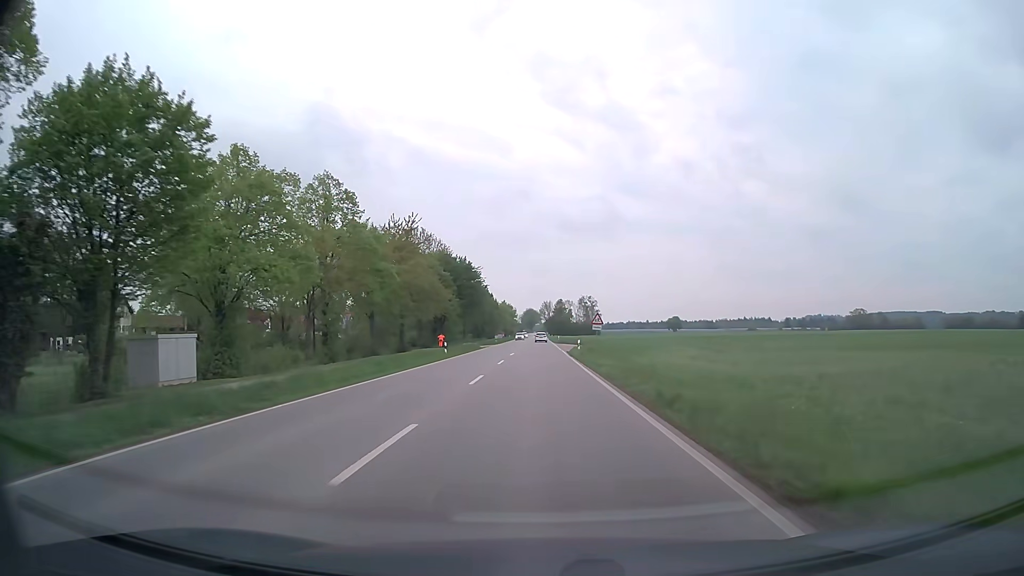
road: secondary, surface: asphalt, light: Day
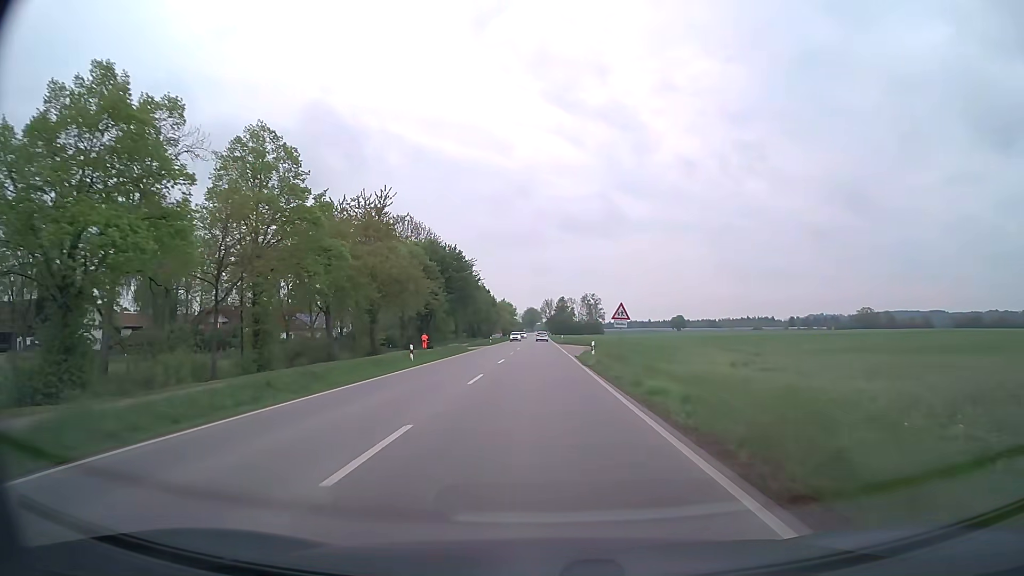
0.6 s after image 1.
(0.0, +12.1) m; 0°
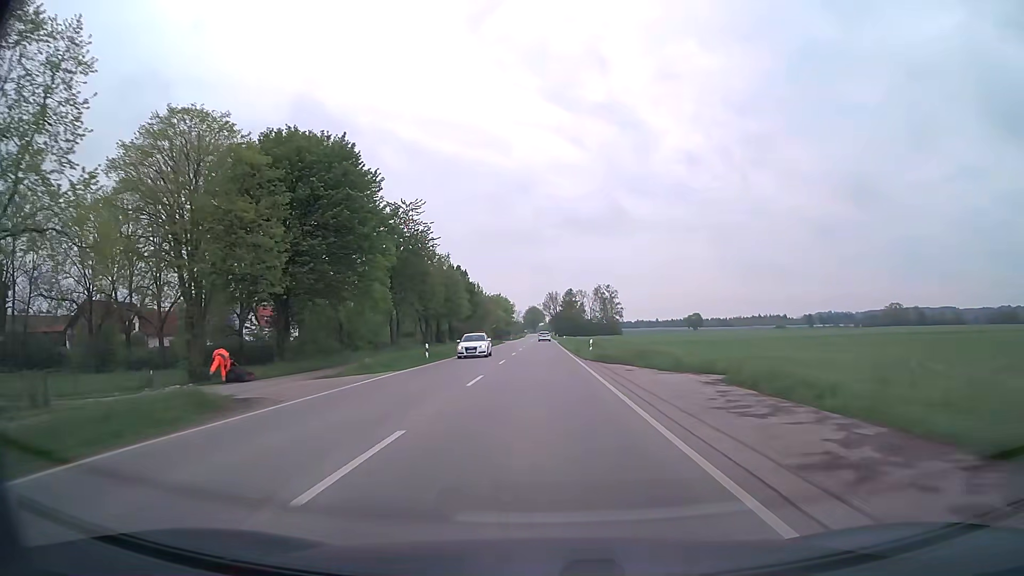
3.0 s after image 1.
(-0.1, +48.8) m; 0°
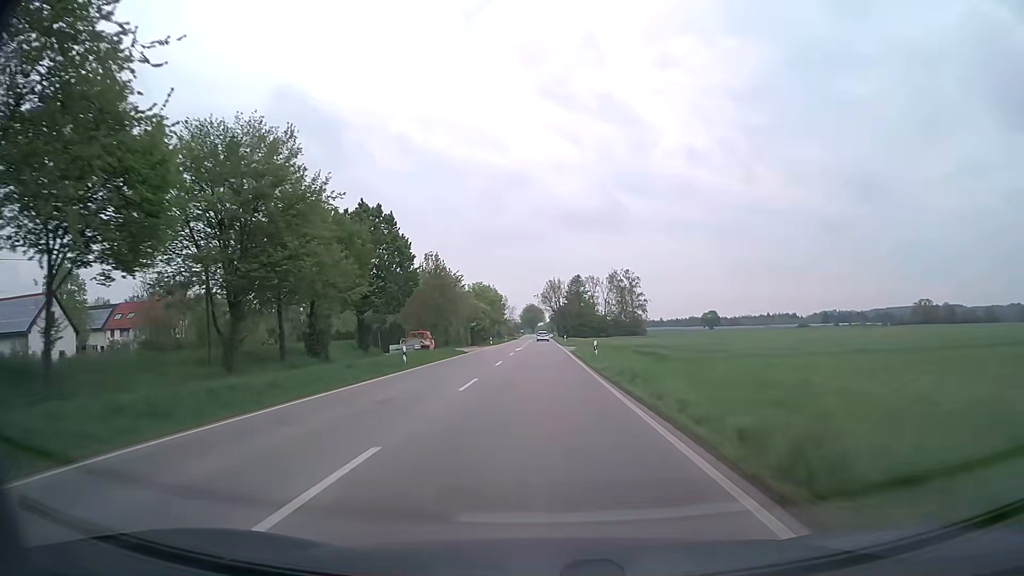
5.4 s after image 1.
(0.0, +49.5) m; 0°
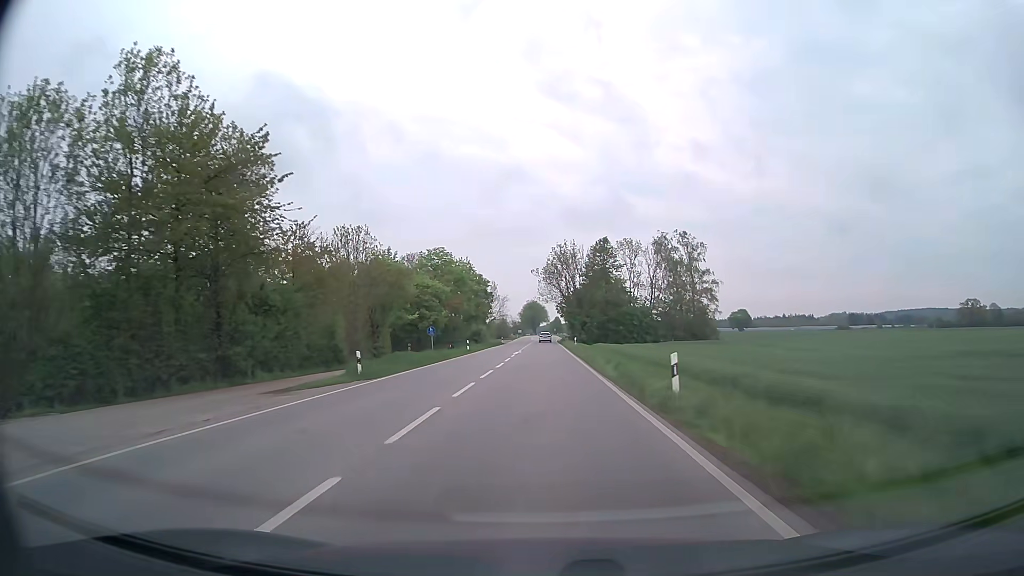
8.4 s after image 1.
(-0.1, +62.0) m; 0°
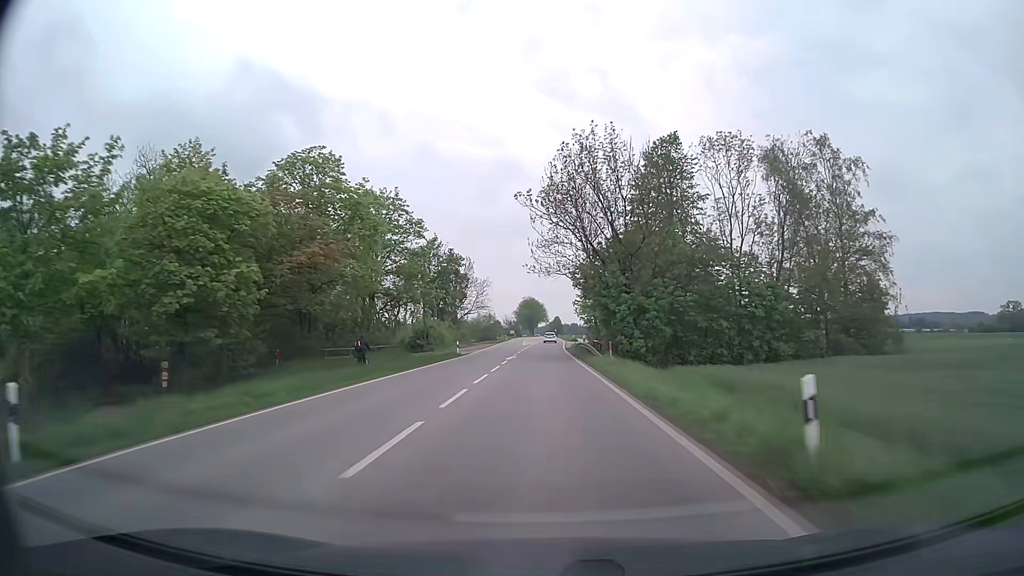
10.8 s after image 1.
(-0.1, +50.2) m; 0°
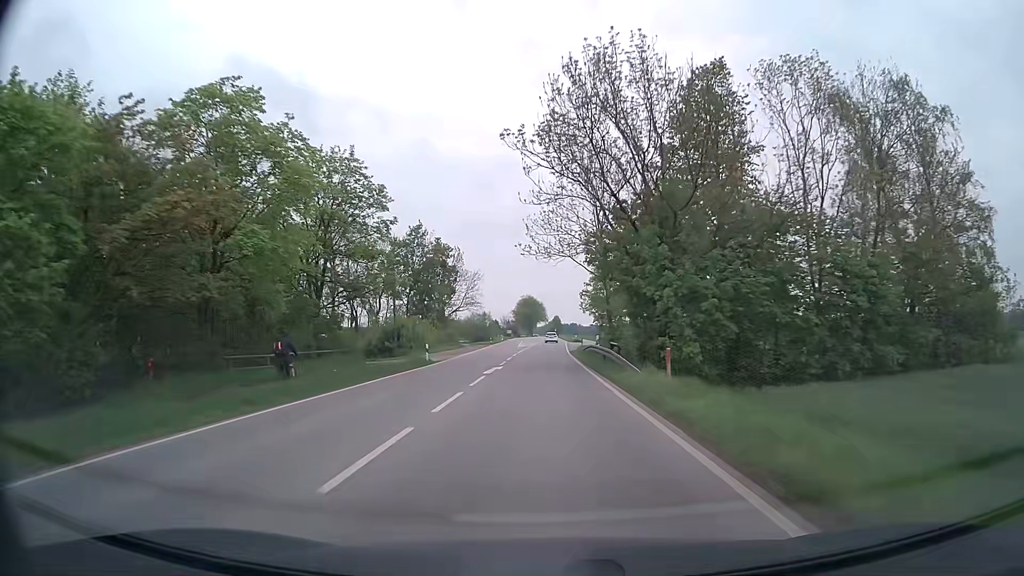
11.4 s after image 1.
(0.0, +12.7) m; 0°
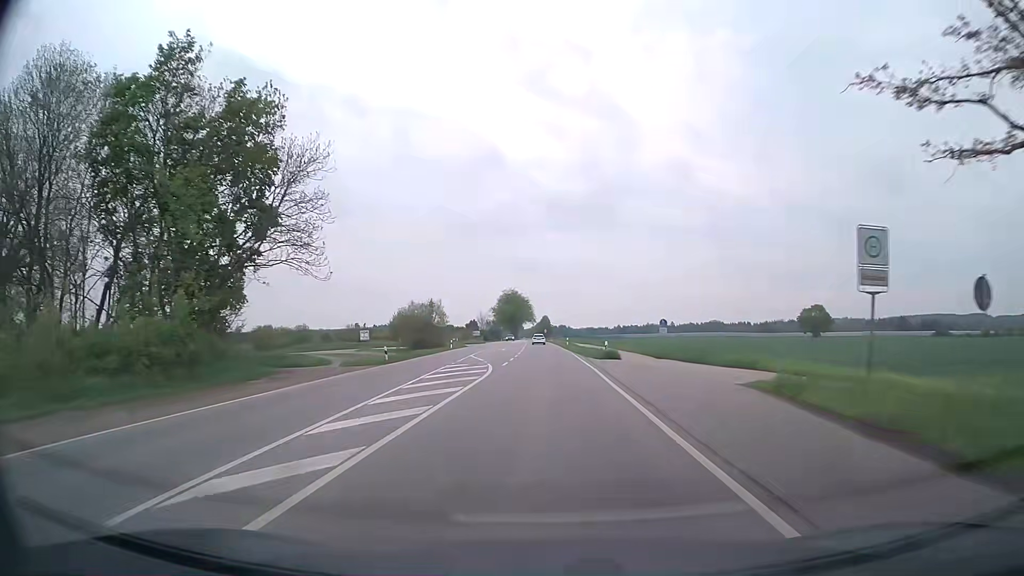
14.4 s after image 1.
(+0.5, +63.5) m; +1°
(0, +10) (0, +20) (0, +30) (0, +40) (0, +50) (0, +60) (0, +70) (0, +80) (0, +90) (0, +100) m
